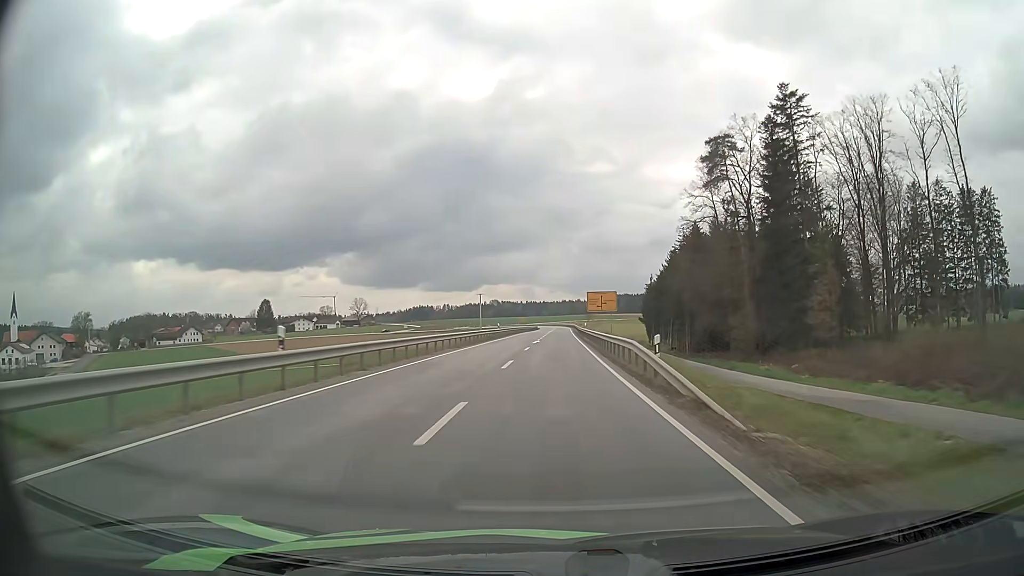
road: secondary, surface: asphalt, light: Day
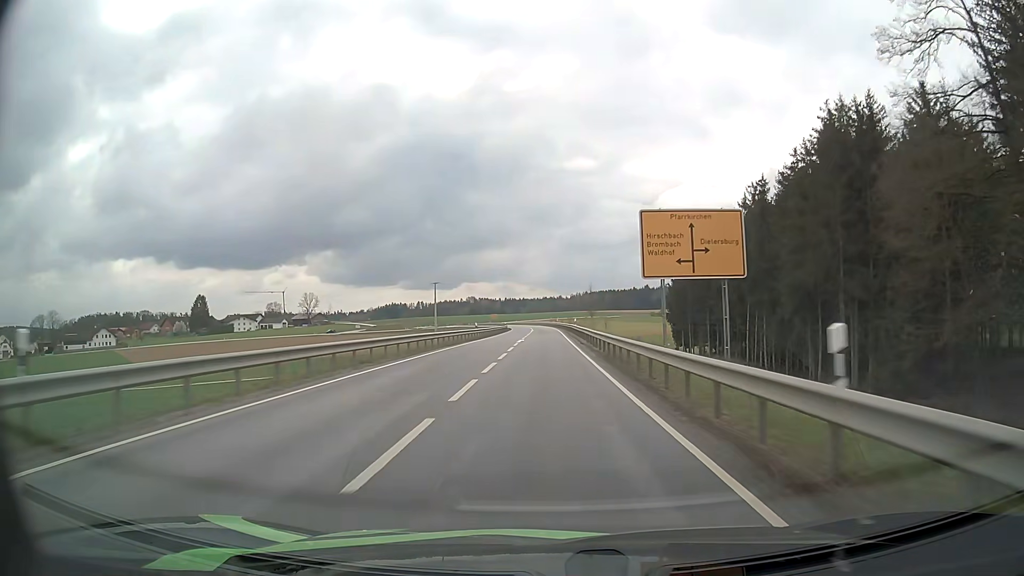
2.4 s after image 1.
(+0.8, +57.9) m; +2°
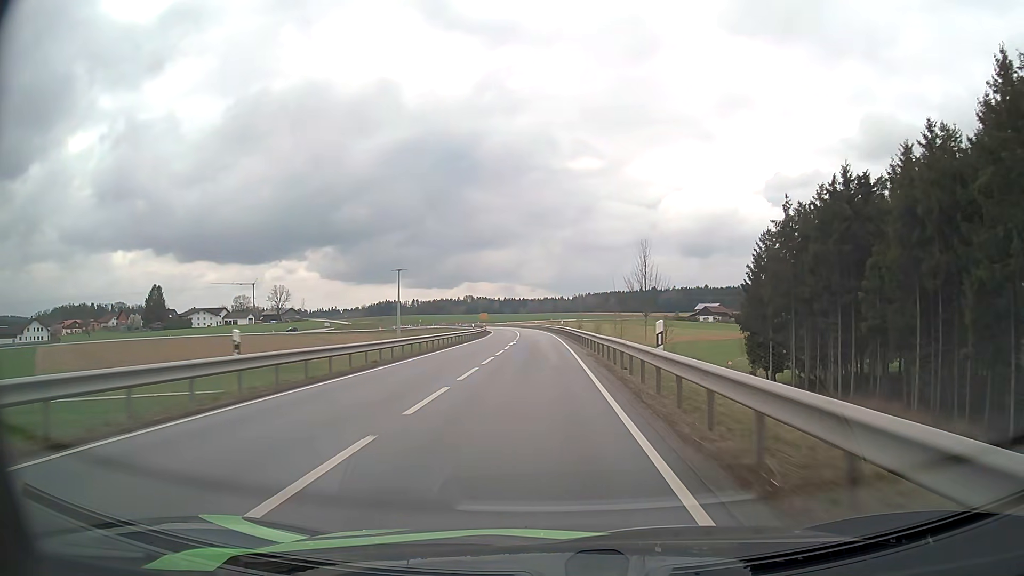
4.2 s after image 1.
(+0.2, +43.3) m; 0°
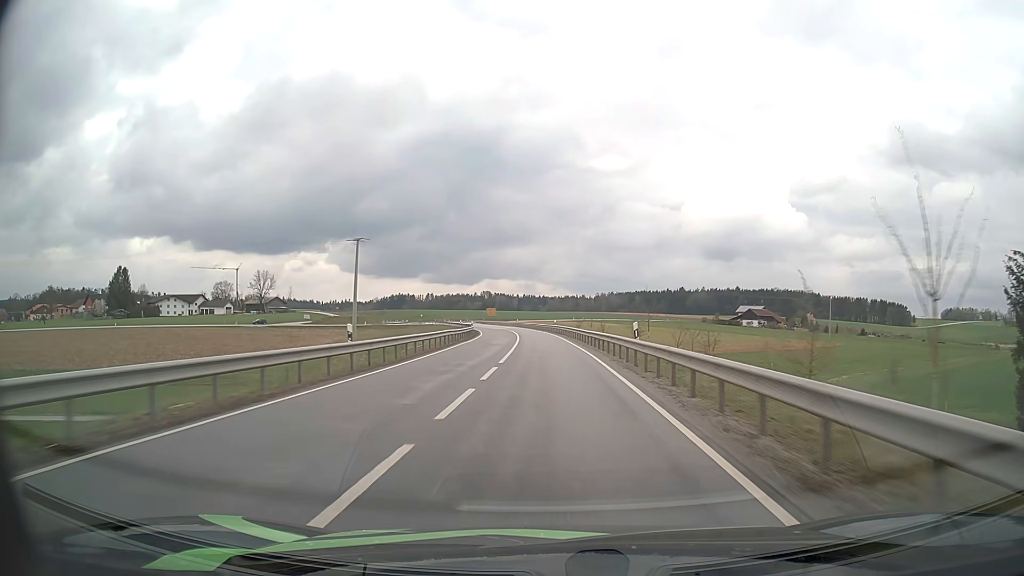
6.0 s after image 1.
(-0.7, +42.5) m; -2°
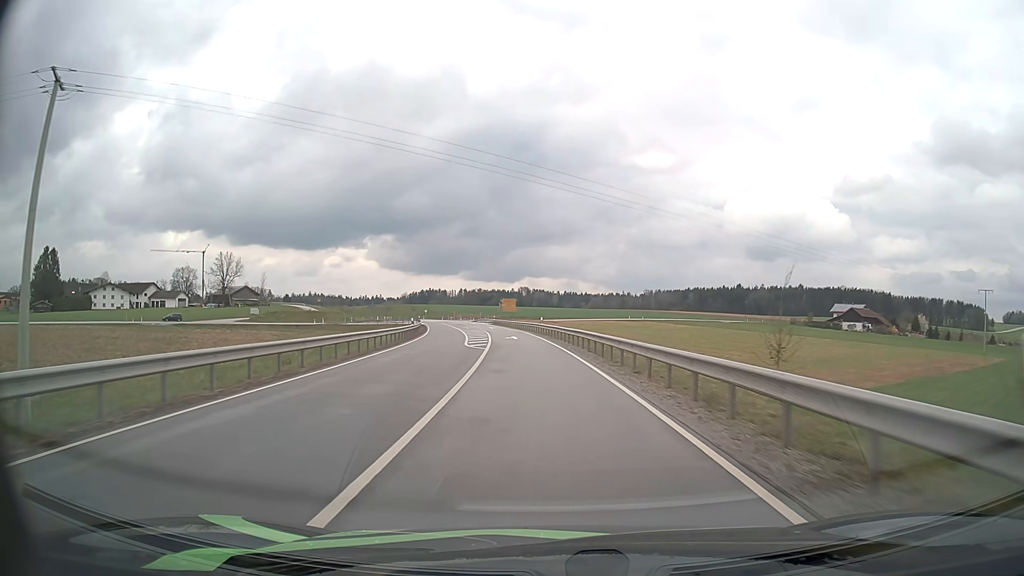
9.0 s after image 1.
(-1.7, +66.9) m; -3°
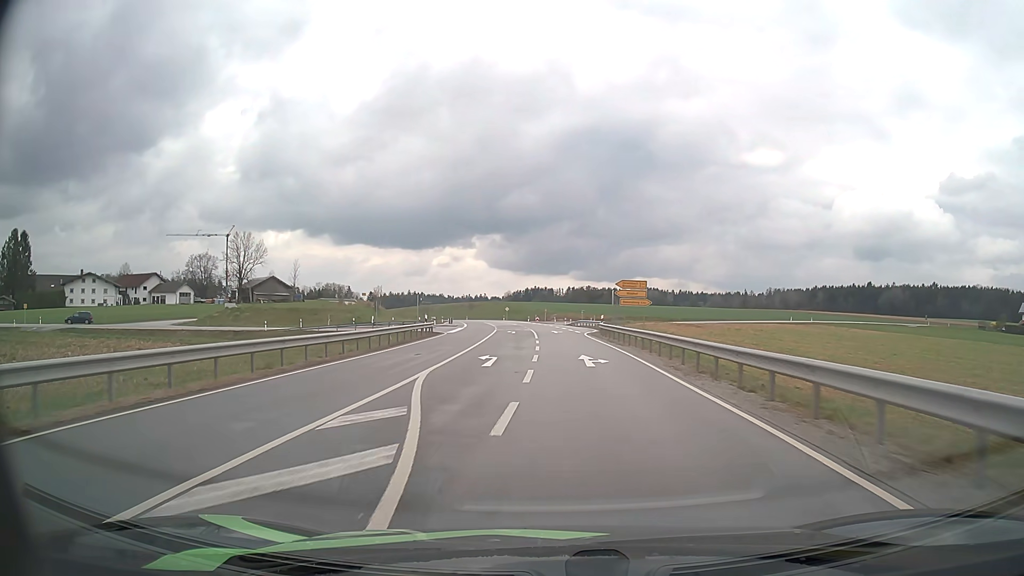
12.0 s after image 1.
(-4.1, +57.3) m; -9°
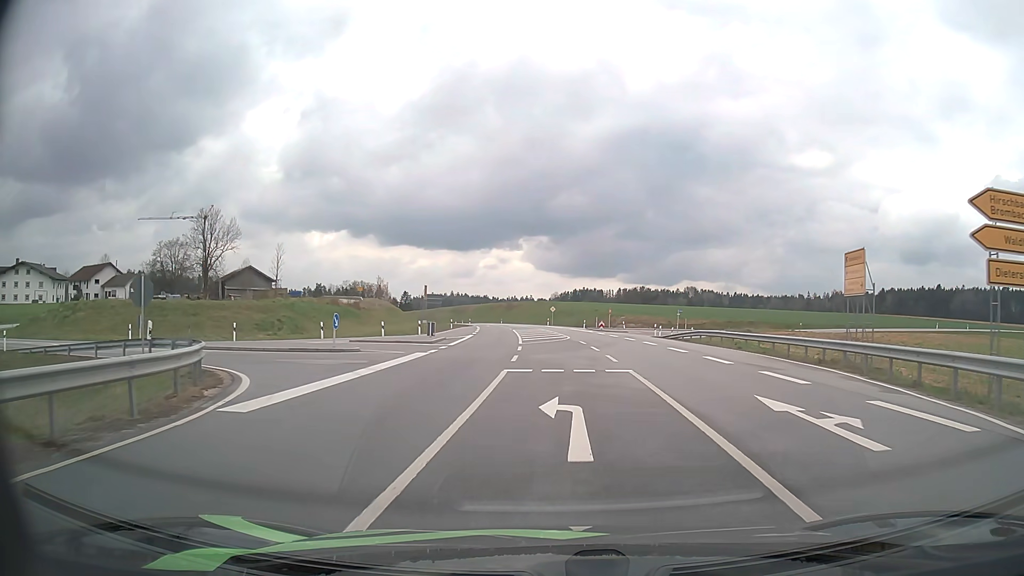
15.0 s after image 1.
(-2.3, +40.7) m; -4°
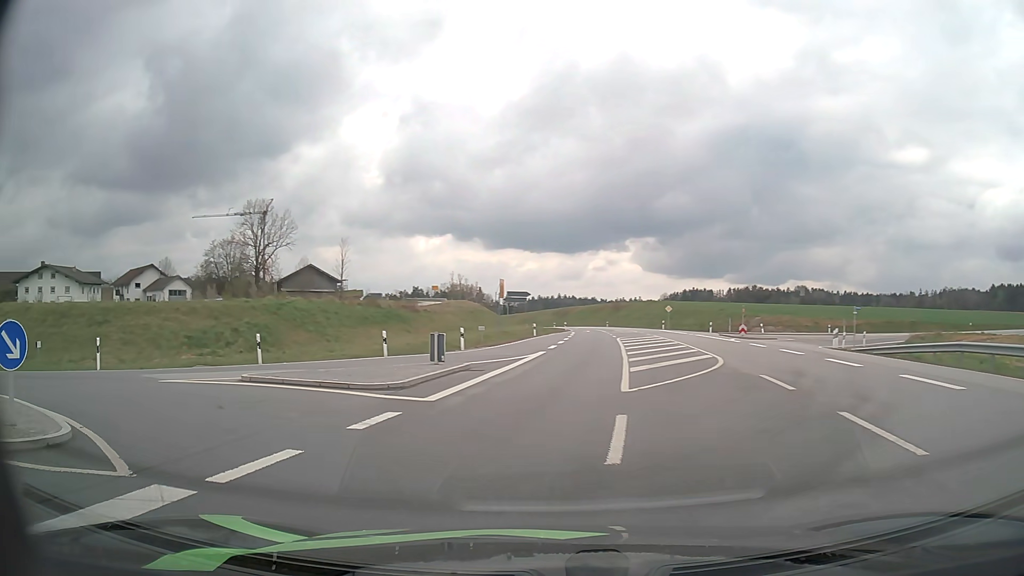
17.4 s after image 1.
(-0.3, +19.2) m; -9°
(-3, +9) (-12, +13) (-22, +14) (-32, +14) (-42, +15) (-52, +15) (-62, +16) (-72, +16) (-82, +15) (-92, +14) m
